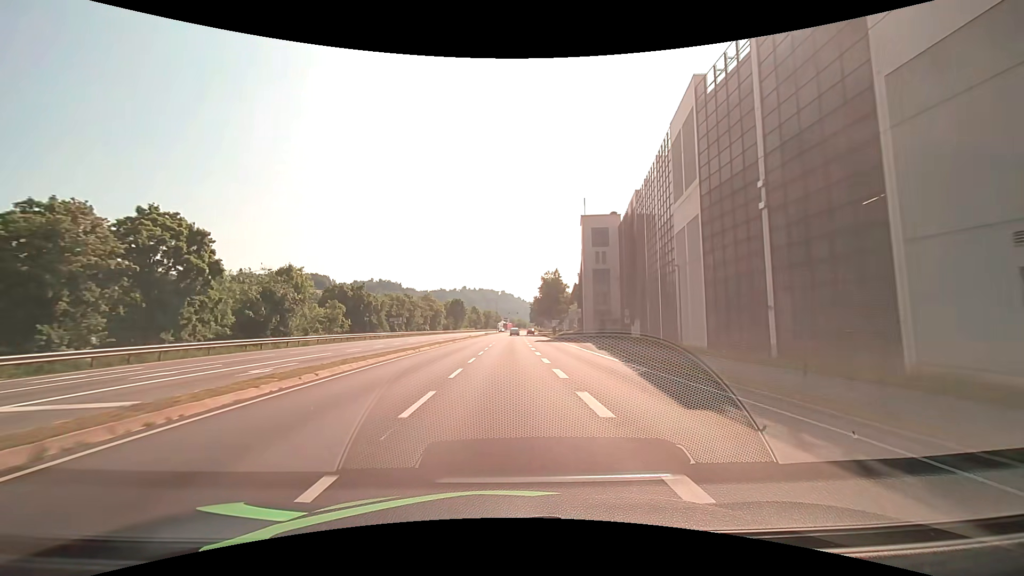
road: primary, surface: asphalt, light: Day
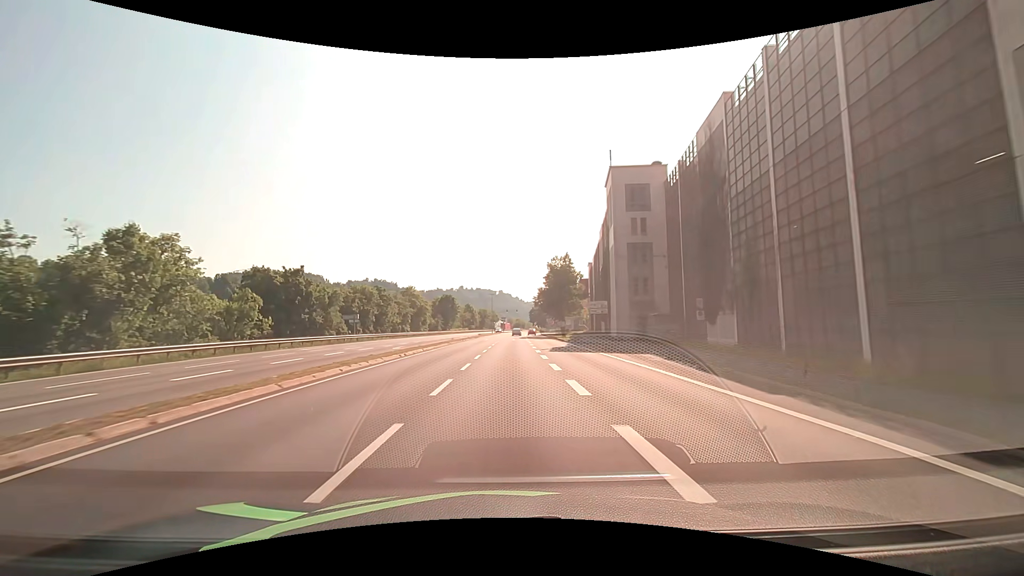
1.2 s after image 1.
(+0.1, +21.6) m; 0°
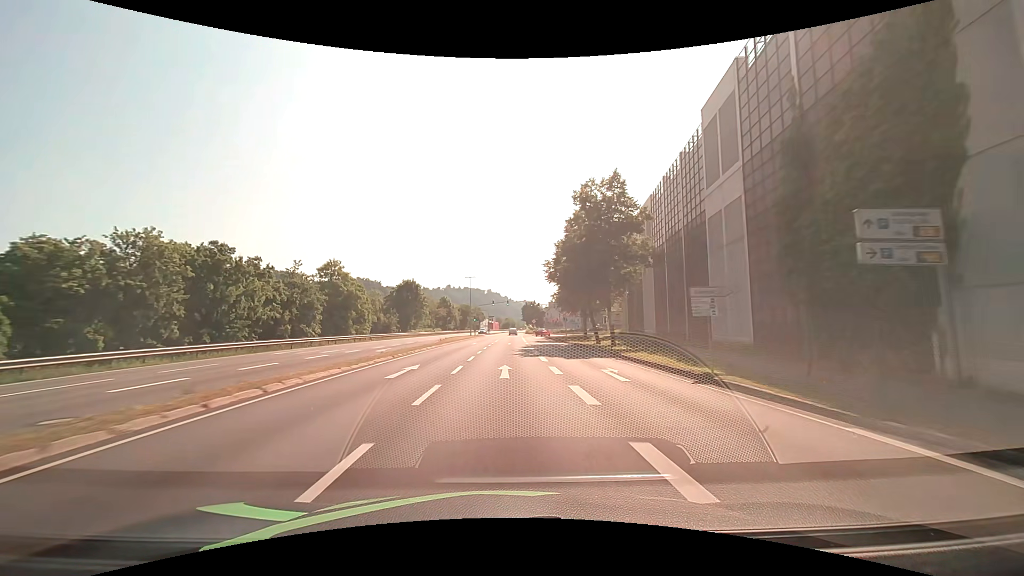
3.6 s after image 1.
(+0.3, +43.2) m; +1°
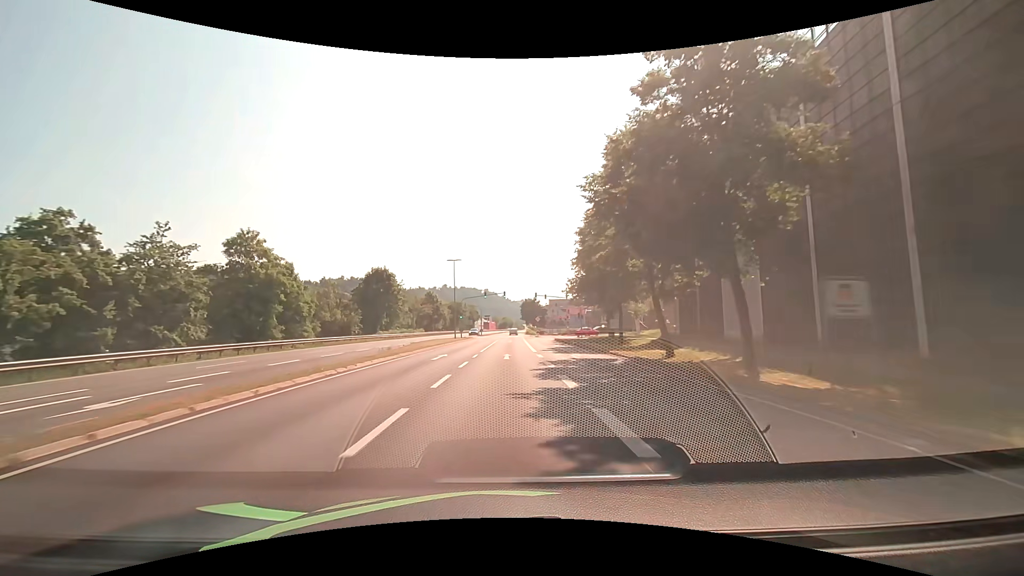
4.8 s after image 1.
(+0.1, +21.6) m; 0°
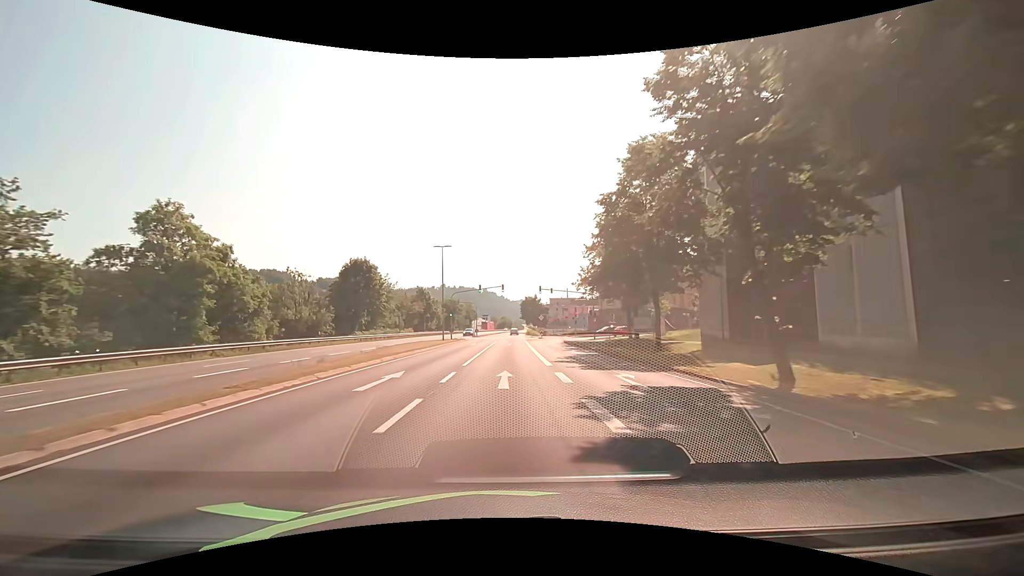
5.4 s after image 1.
(0.0, +10.8) m; 0°
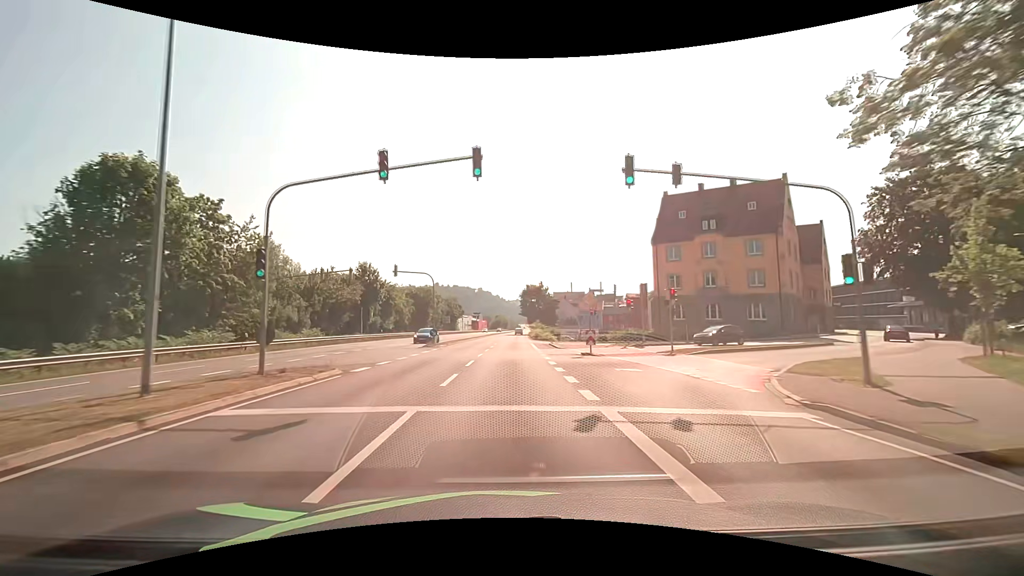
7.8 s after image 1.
(0.0, +43.2) m; 0°
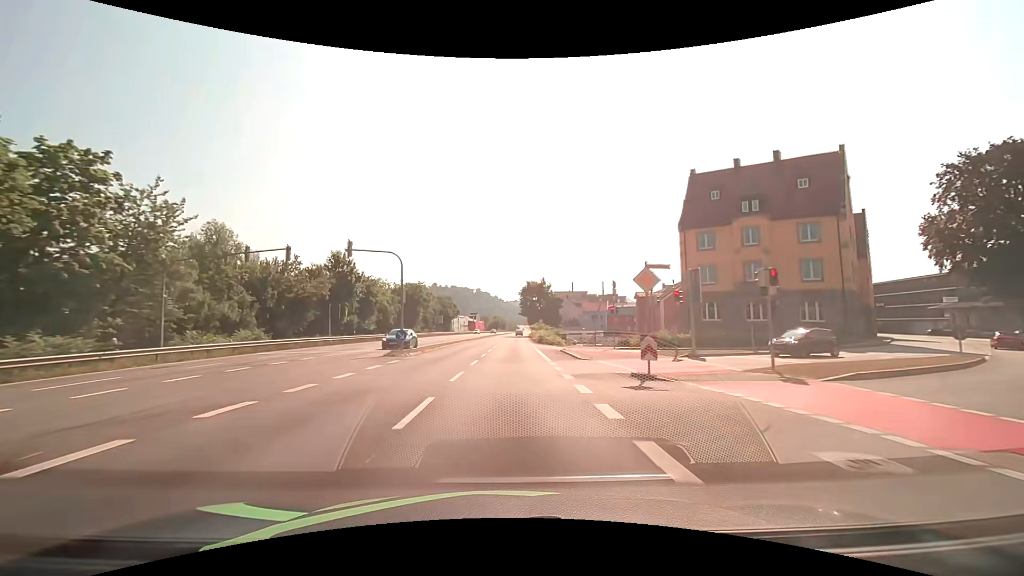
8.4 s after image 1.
(0.0, +10.8) m; 0°
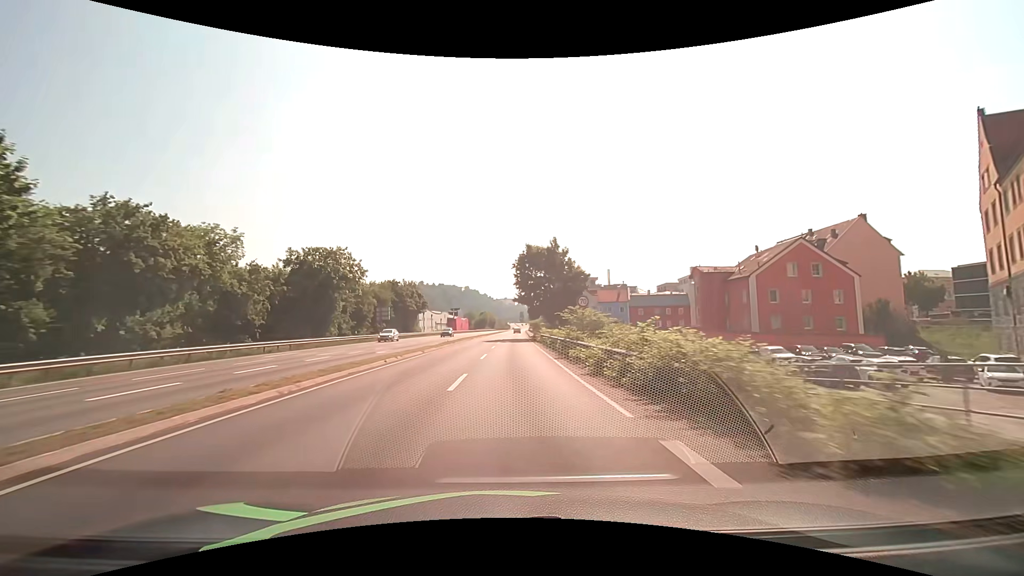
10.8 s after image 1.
(+0.2, +43.1) m; +1°
(0, +10) (0, +20) (0, +30) (0, +40) (0, +50) (+1, +60) (+1, +70) (+1, +80) (+1, +90) (+2, +100) m
